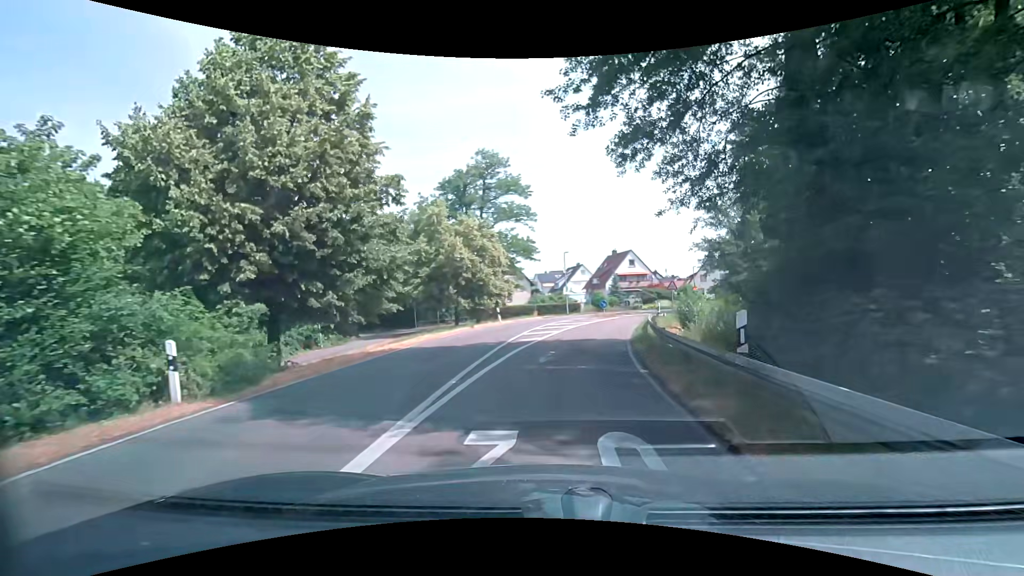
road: tertiary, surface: asphalt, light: Day
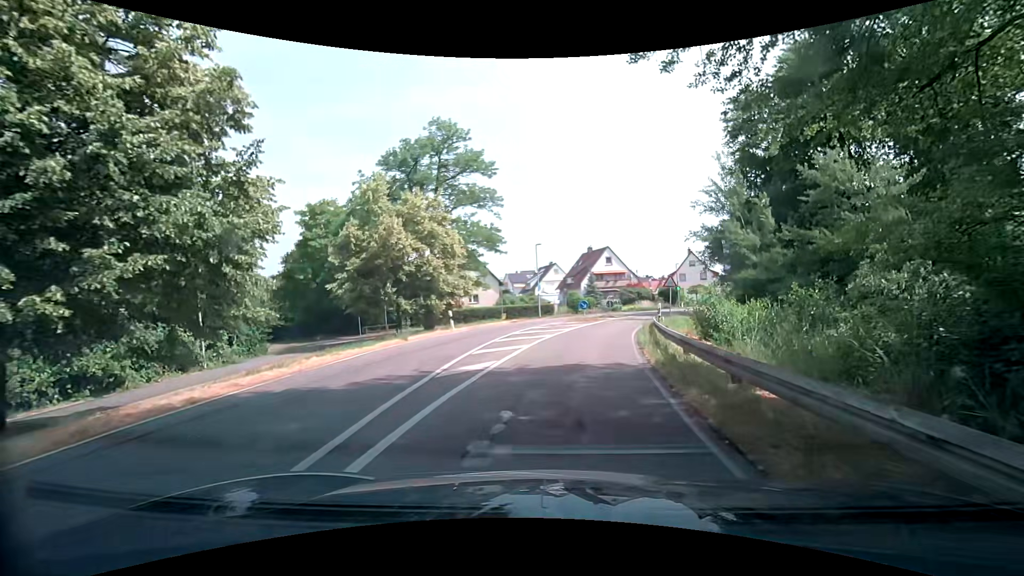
(+0.2, +7.6) m; +3°
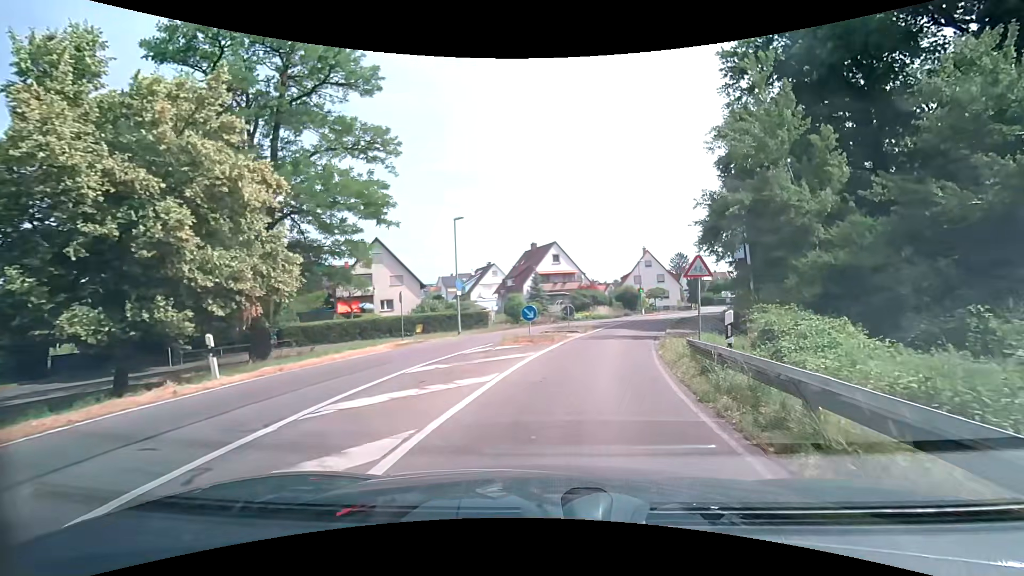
(+0.8, +14.7) m; +7°
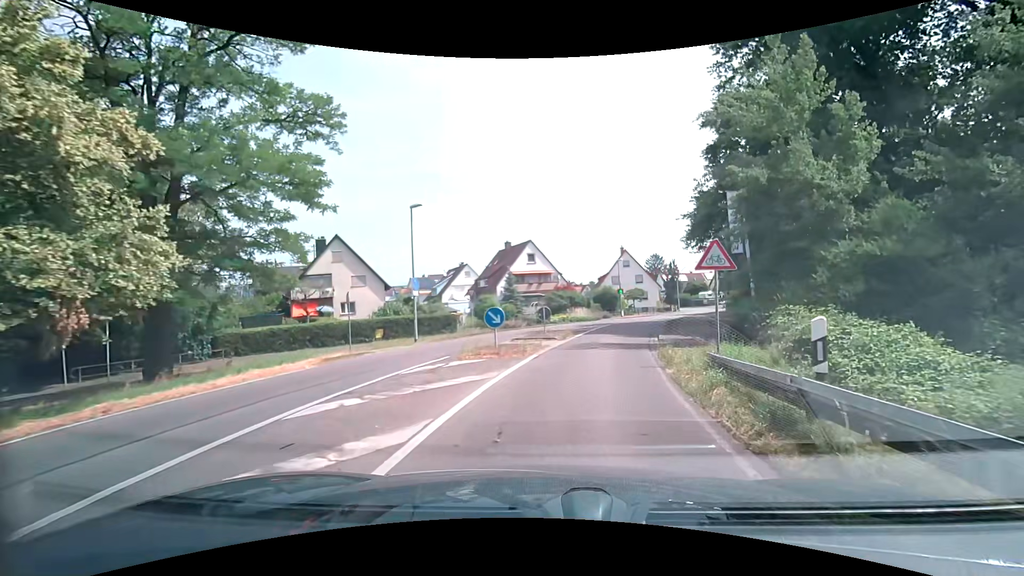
(+0.1, +3.8) m; +2°
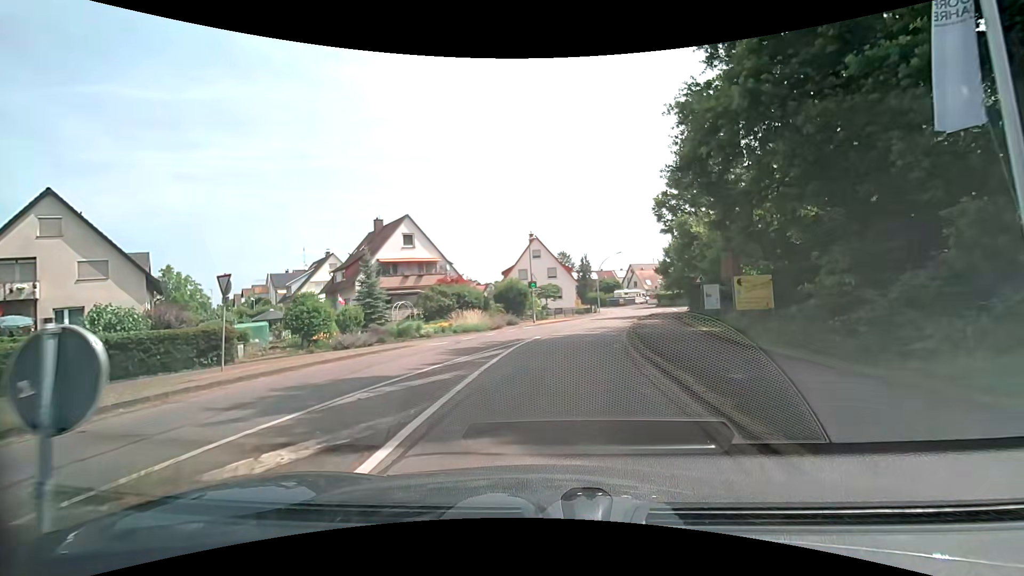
(+1.9, +18.2) m; +11°
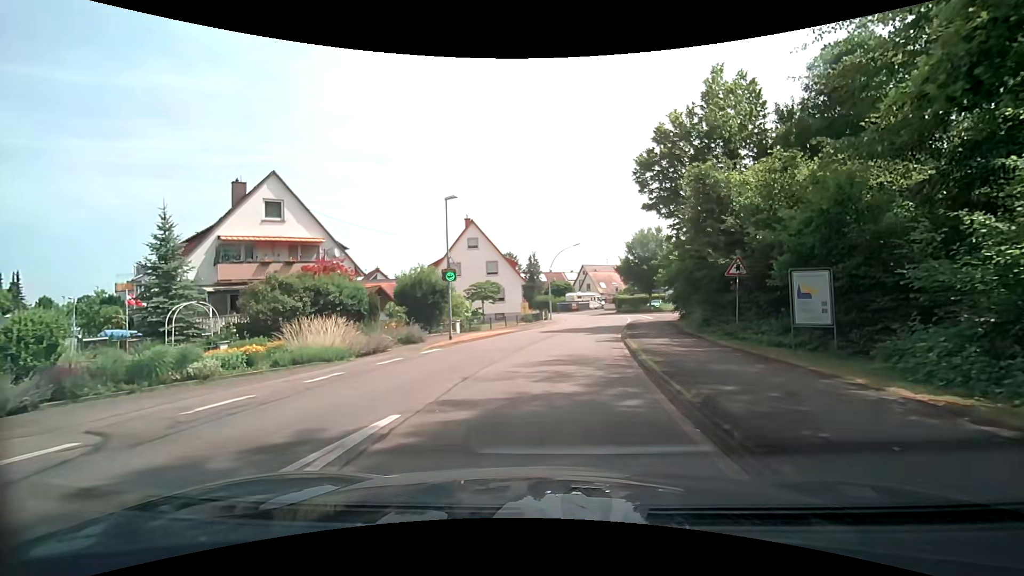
(+0.8, +14.4) m; +6°
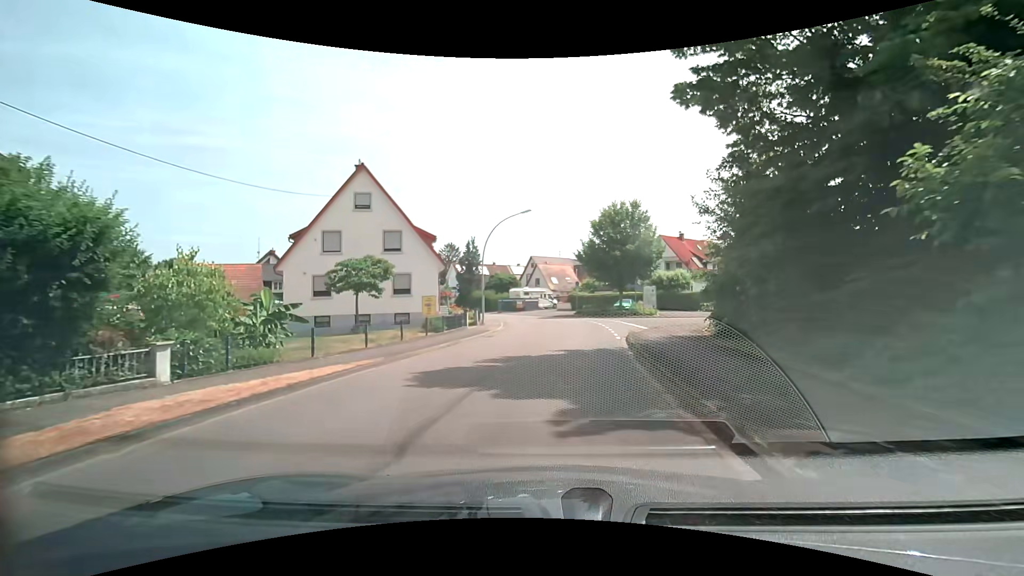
(+0.9, +18.0) m; +5°
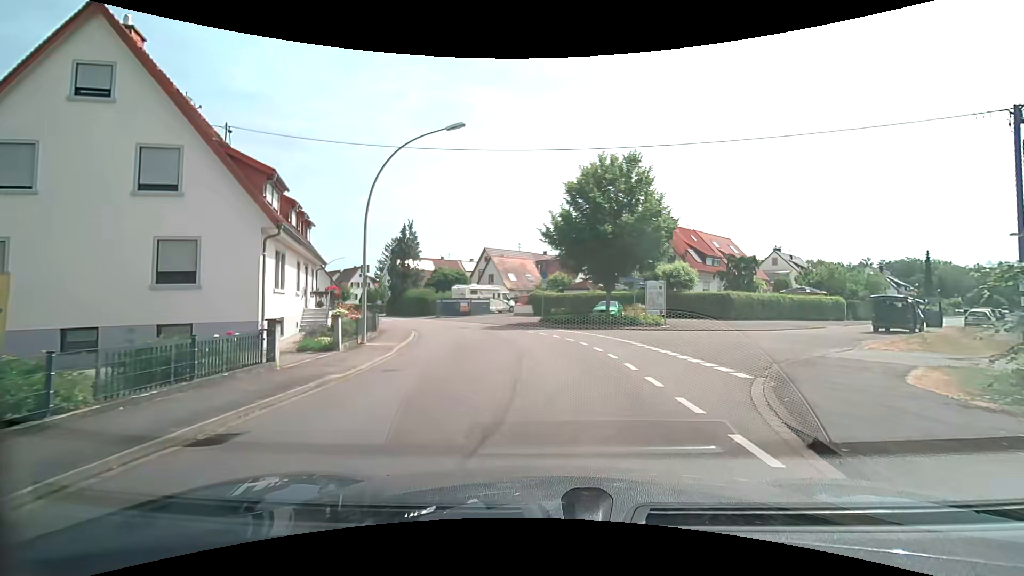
(+0.7, +16.5) m; +5°
(+1, +10) (+6, +19) (+12, +27) (+18, +34) (+25, +41) (+33, +48) (+40, +55) (+46, +63) (+53, +70) (+60, +78) m
